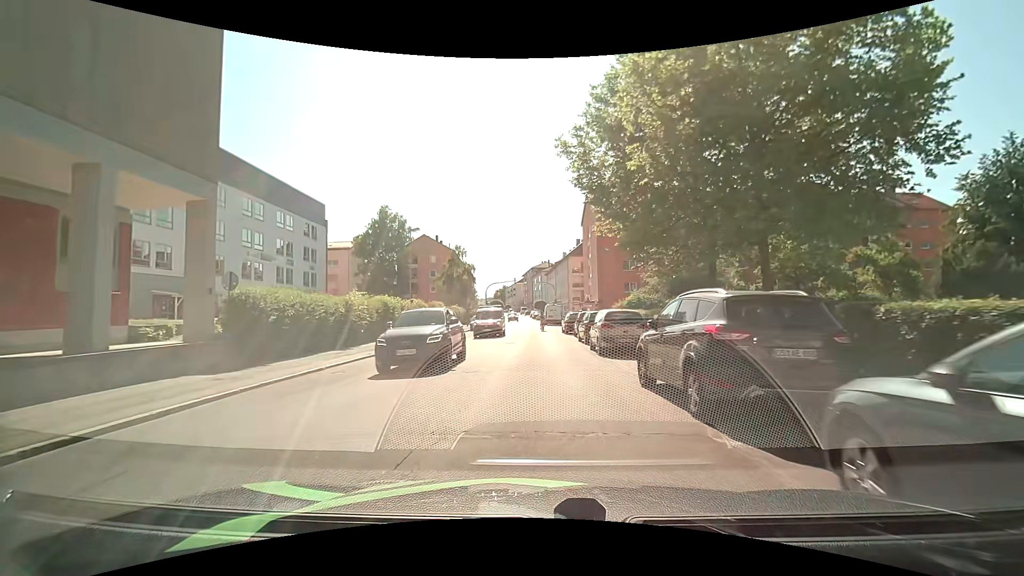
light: Day
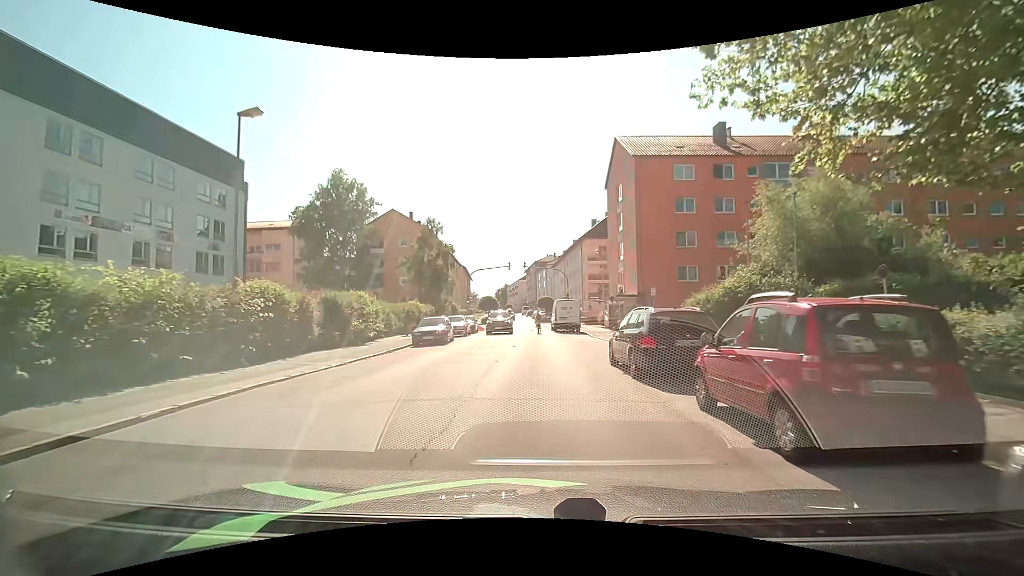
(-0.1, +22.9) m; -1°
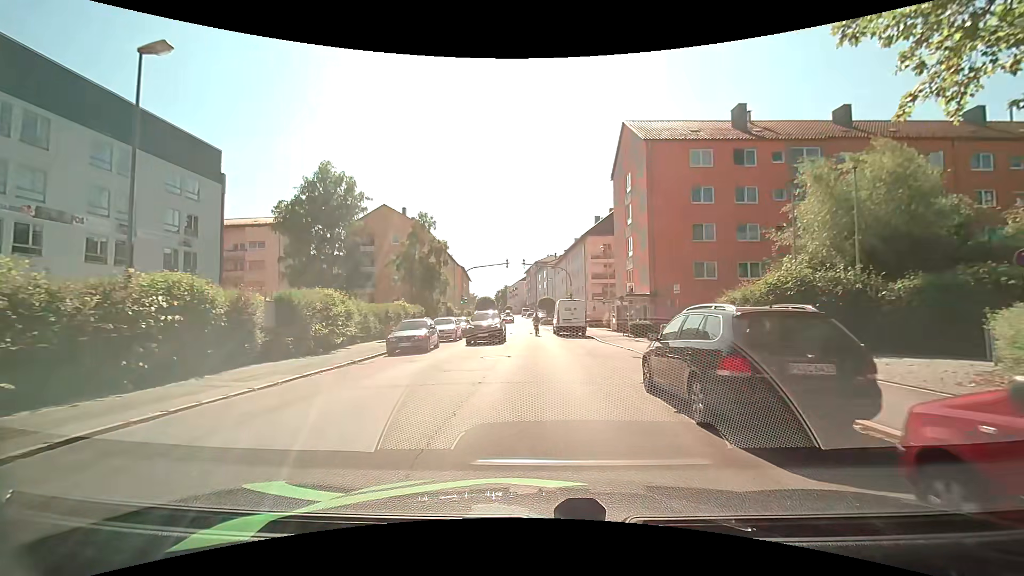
(+0.1, +4.2) m; +1°
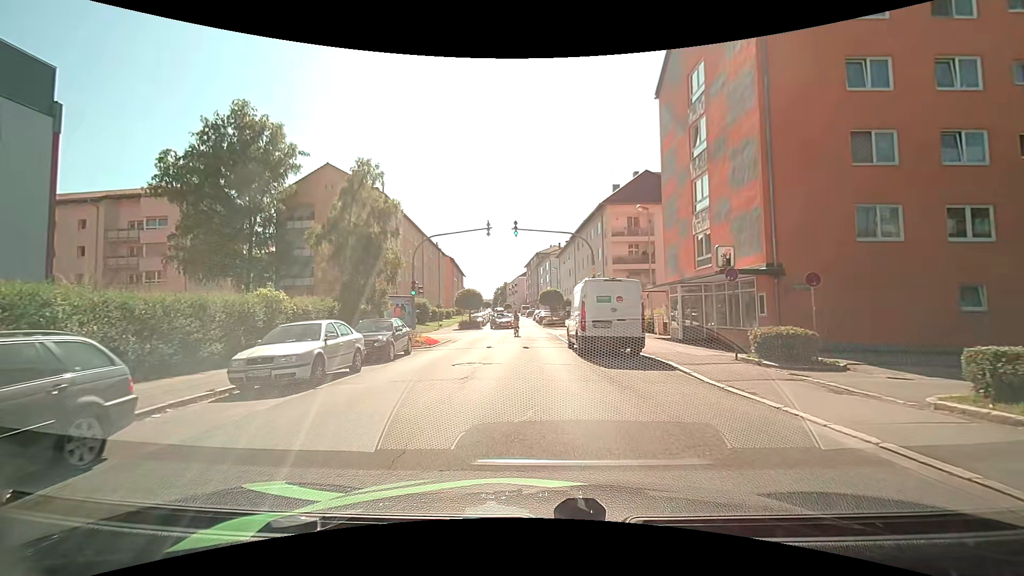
(-0.1, +18.1) m; 0°
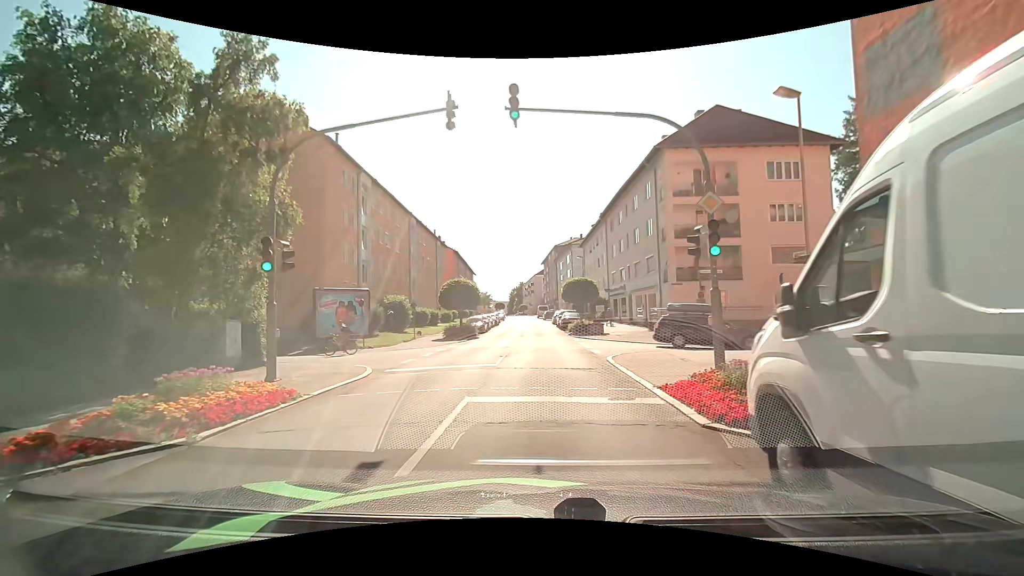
(-0.5, +16.8) m; -2°
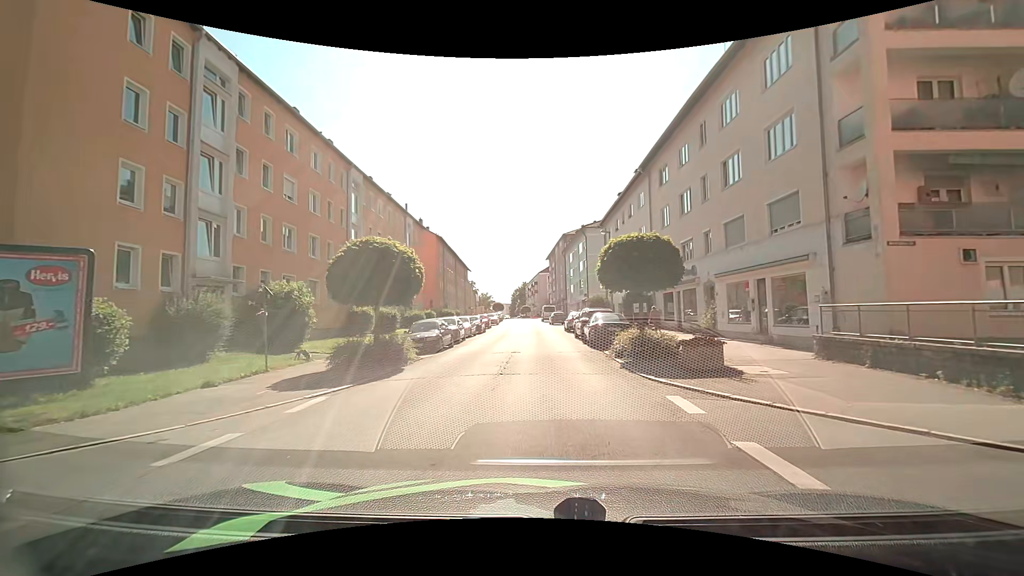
(-0.4, +19.8) m; -2°
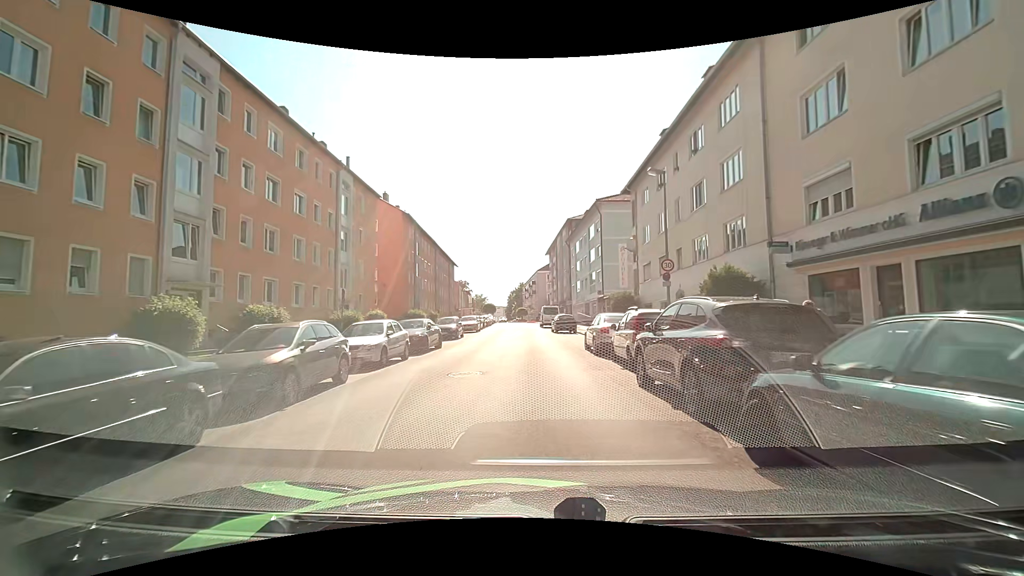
(+0.2, +18.2) m; 0°
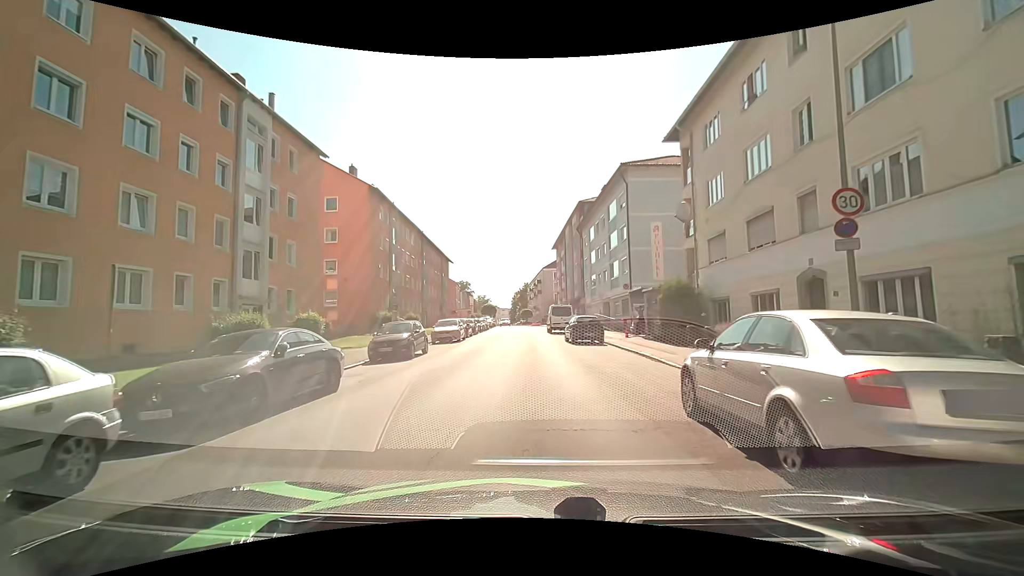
(0.0, +12.7) m; 0°
(0, +10) (0, +20) (0, +30) (-1, +40) (-1, +50) (-2, +60) (-2, +70) (-3, +80) (-3, +90) (-4, +100) m
